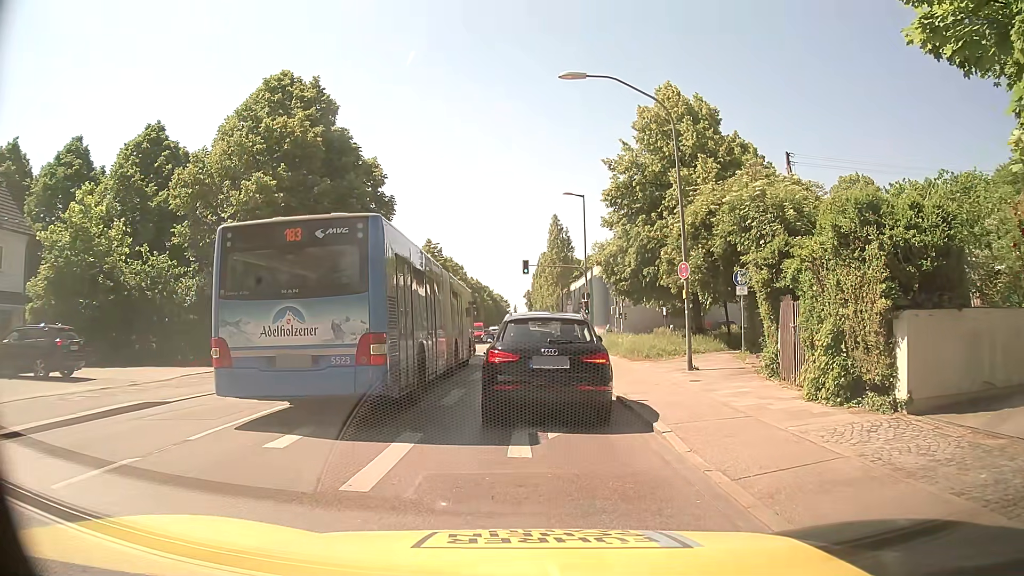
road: secondary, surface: asphalt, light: Day
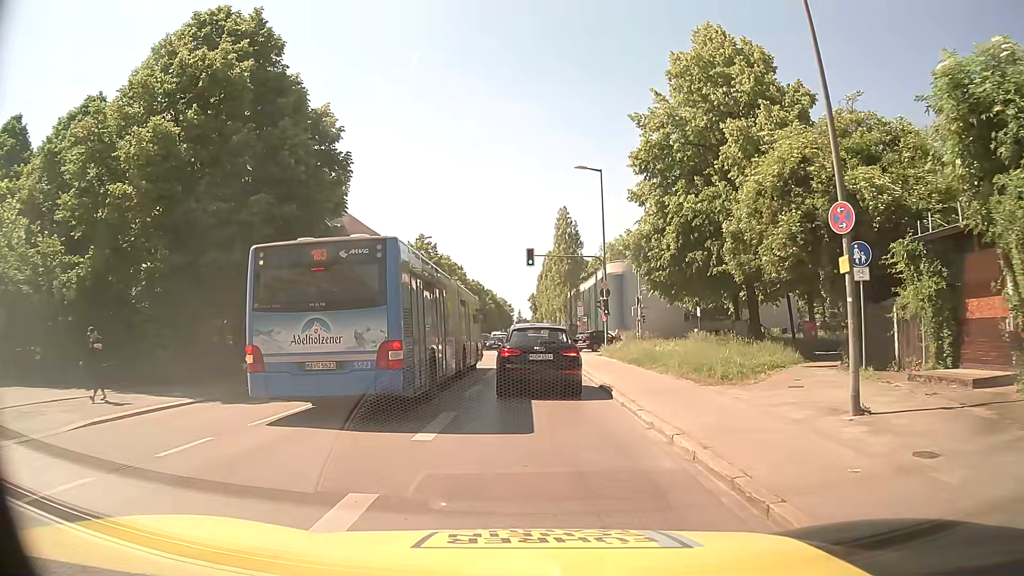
(+0.1, +9.5) m; +1°
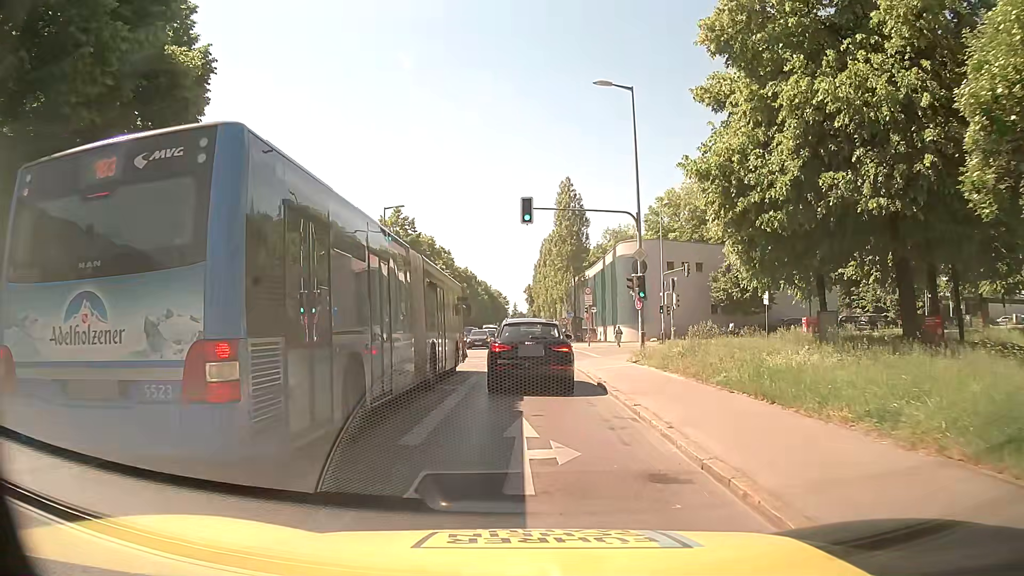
(0.0, +13.1) m; 0°
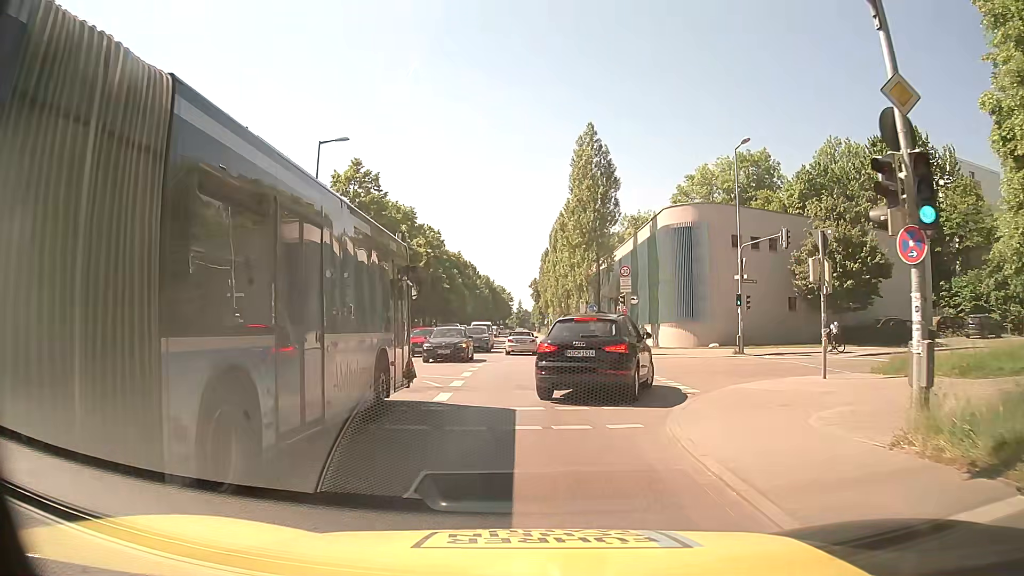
(-0.2, +18.1) m; -2°
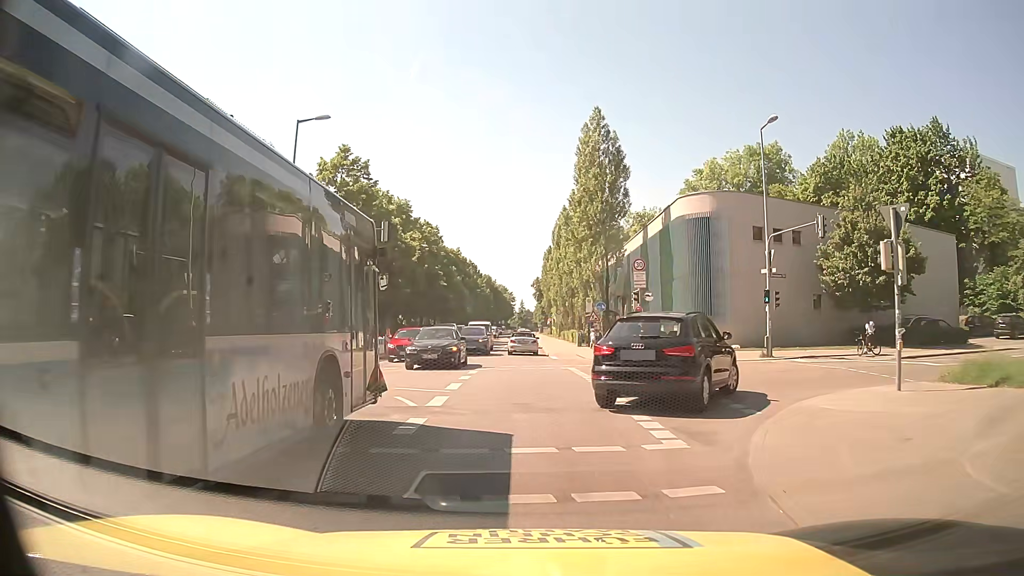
(0.0, +3.9) m; +2°
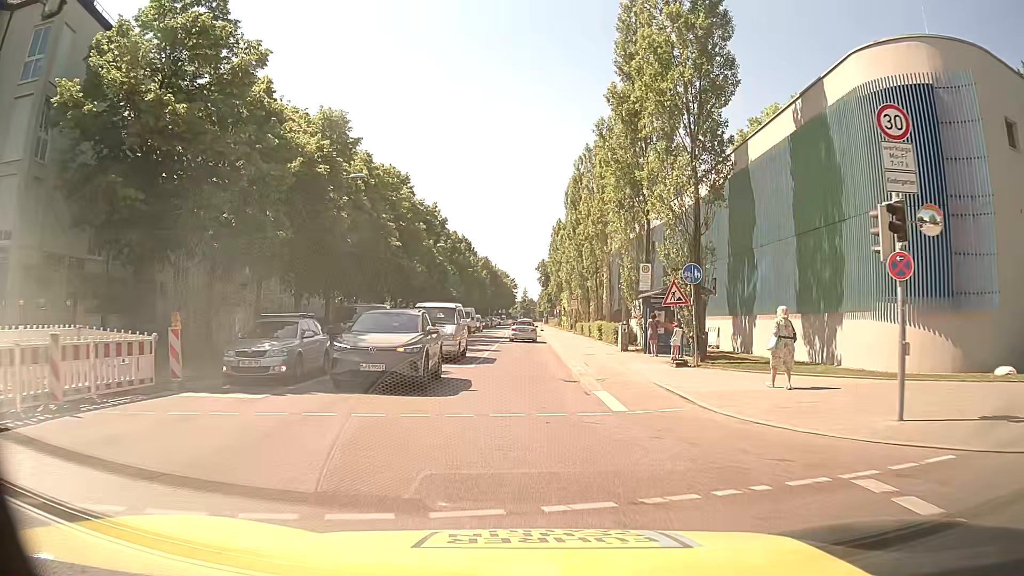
(-0.3, +23.3) m; -1°
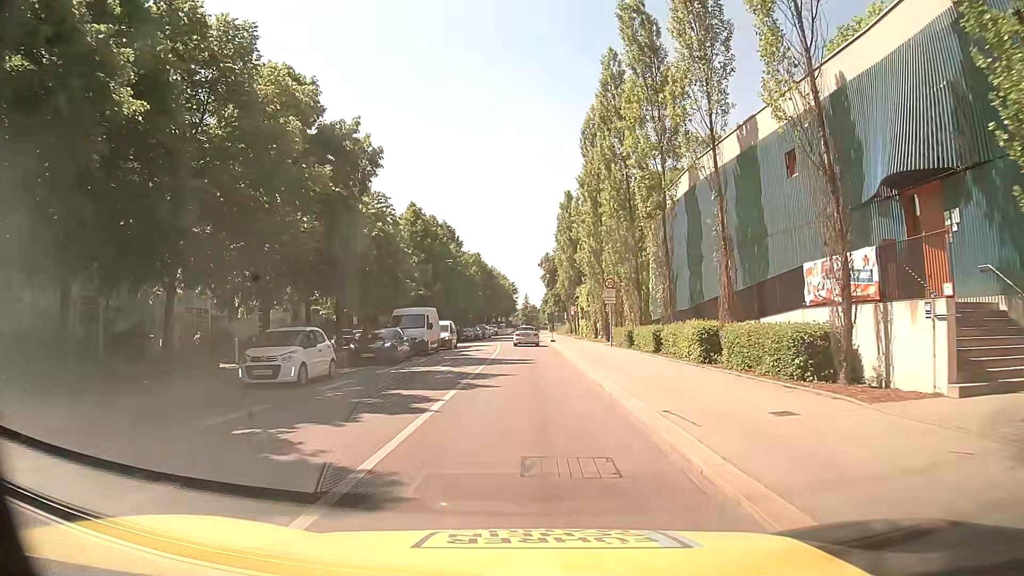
(0.0, +25.8) m; 0°
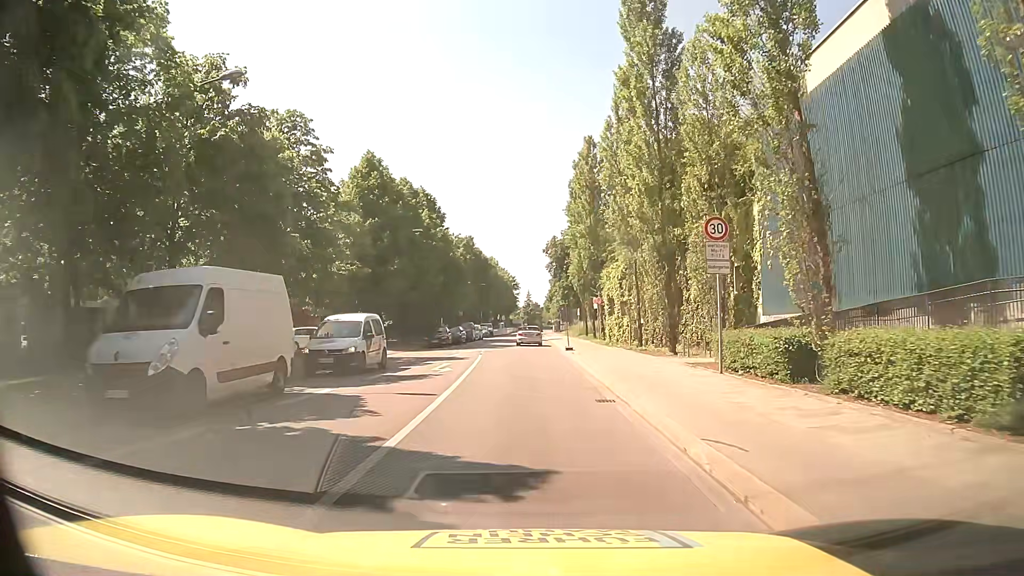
(+0.2, +21.1) m; +1°
(0, +10) (0, +20) (0, +30) (-1, +40) (-1, +50) (-1, +60) (0, +70) (0, +80) (0, +90) (0, +100) m
